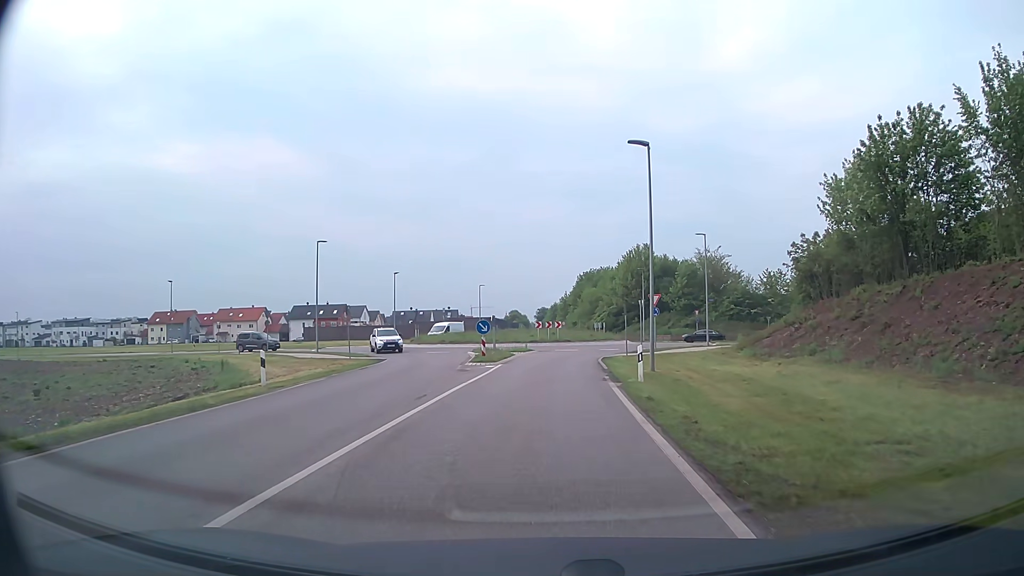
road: secondary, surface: asphalt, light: Day
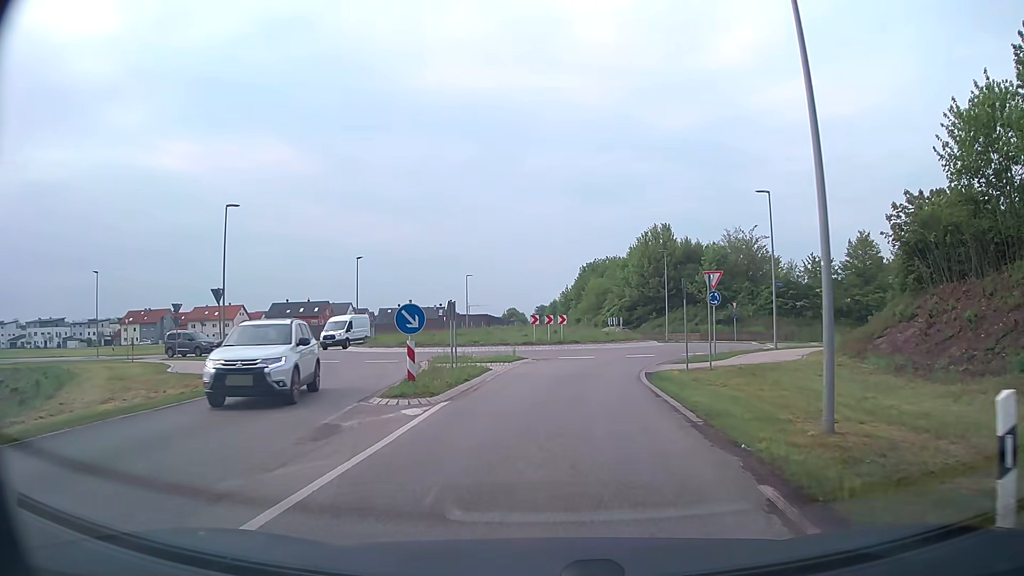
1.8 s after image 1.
(0.0, +14.9) m; 0°
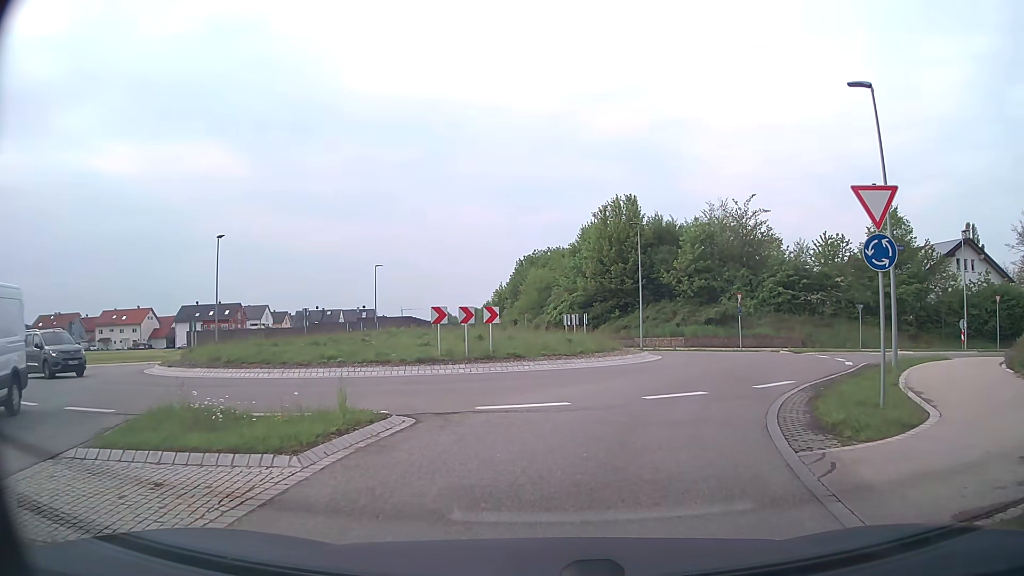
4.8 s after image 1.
(+0.4, +17.0) m; +6°
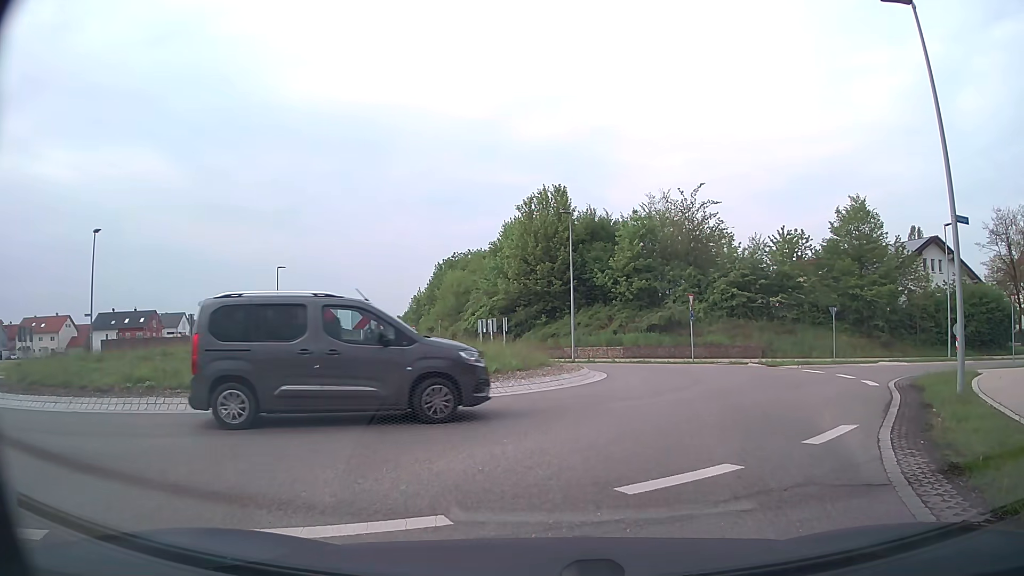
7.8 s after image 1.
(+0.3, +6.4) m; +6°
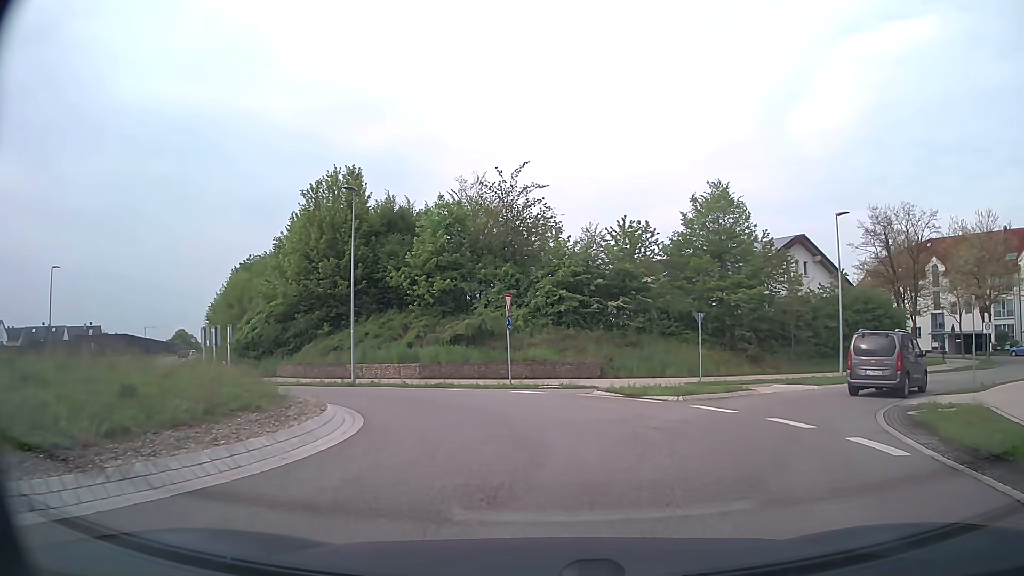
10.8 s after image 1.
(+1.3, +9.2) m; +16°
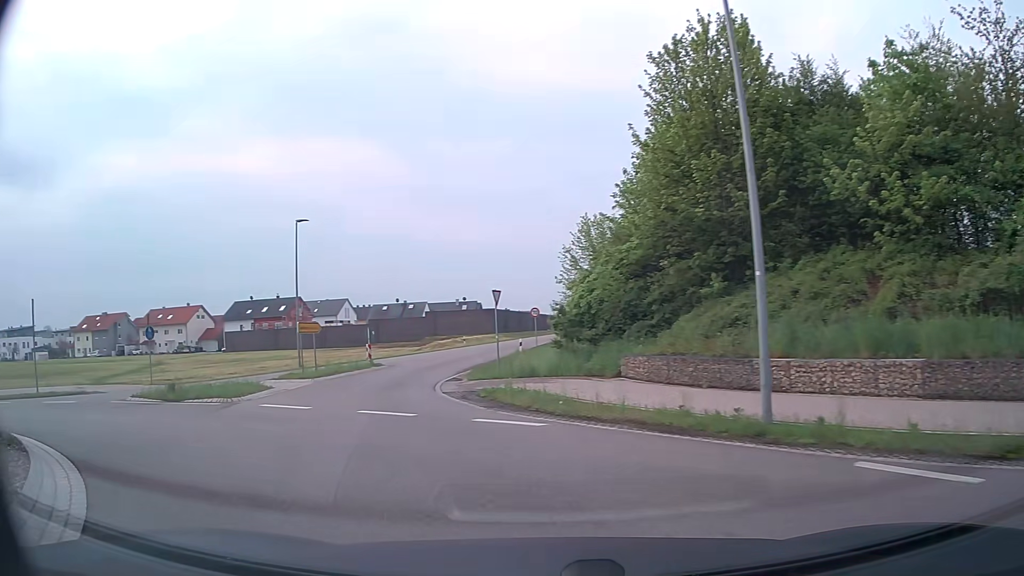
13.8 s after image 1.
(-3.5, +18.3) m; -34°
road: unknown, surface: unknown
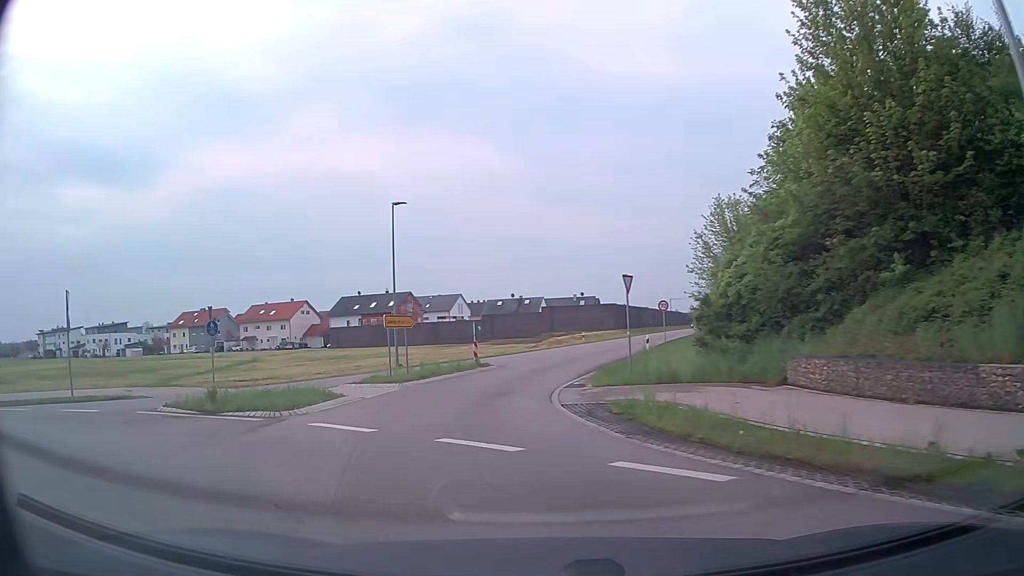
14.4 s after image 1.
(-0.4, +4.4) m; -10°
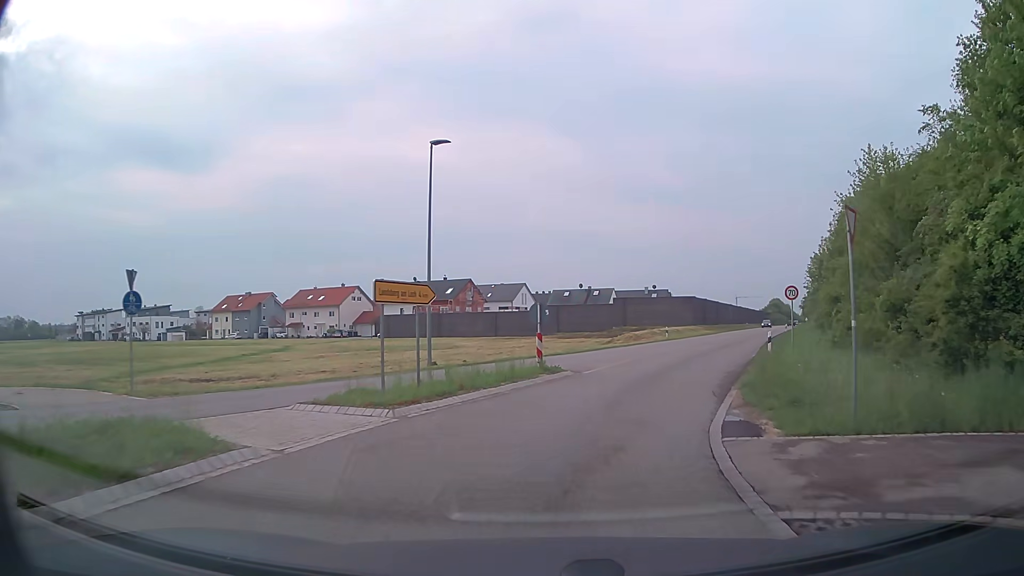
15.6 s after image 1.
(-1.0, +9.8) m; -7°
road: secondary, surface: asphalt
(+1, +10) (+3, +20) (+7, +29) (+11, +38) (+15, +47) (+18, +57) (+22, +66) (+26, +75) (+30, +84) (+34, +93) m
